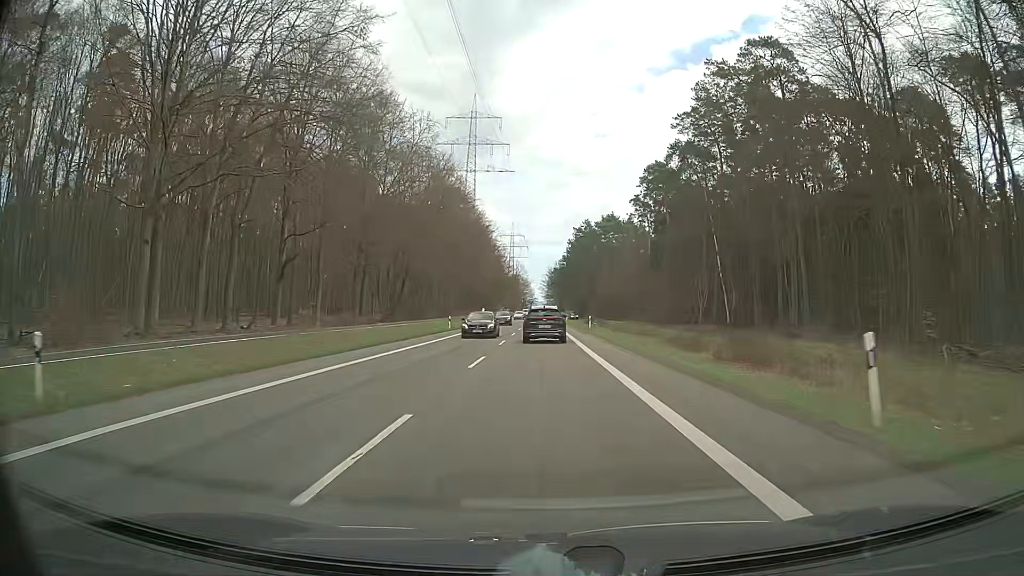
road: secondary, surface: asphalt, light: Day
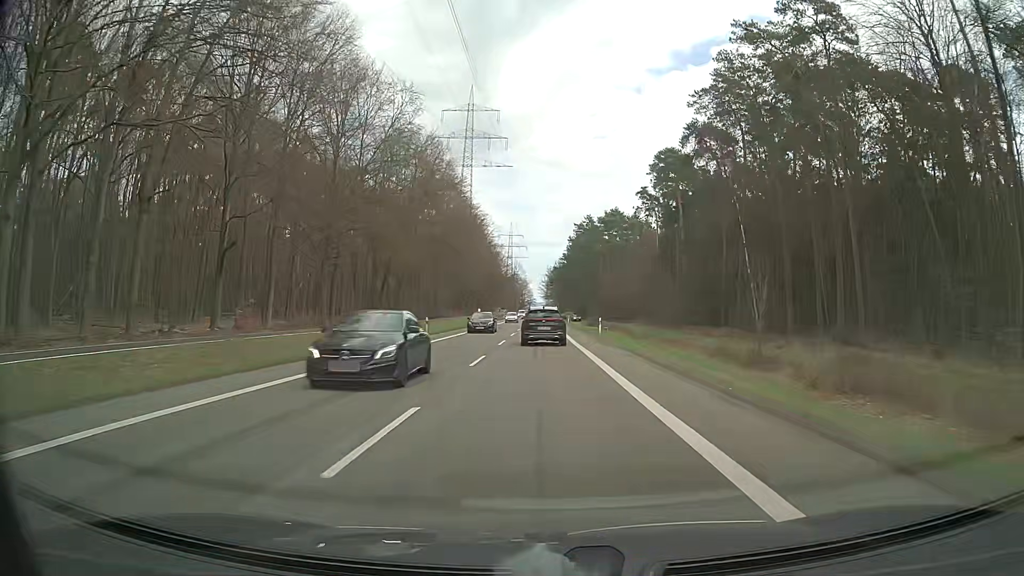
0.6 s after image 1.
(0.0, +11.0) m; 0°
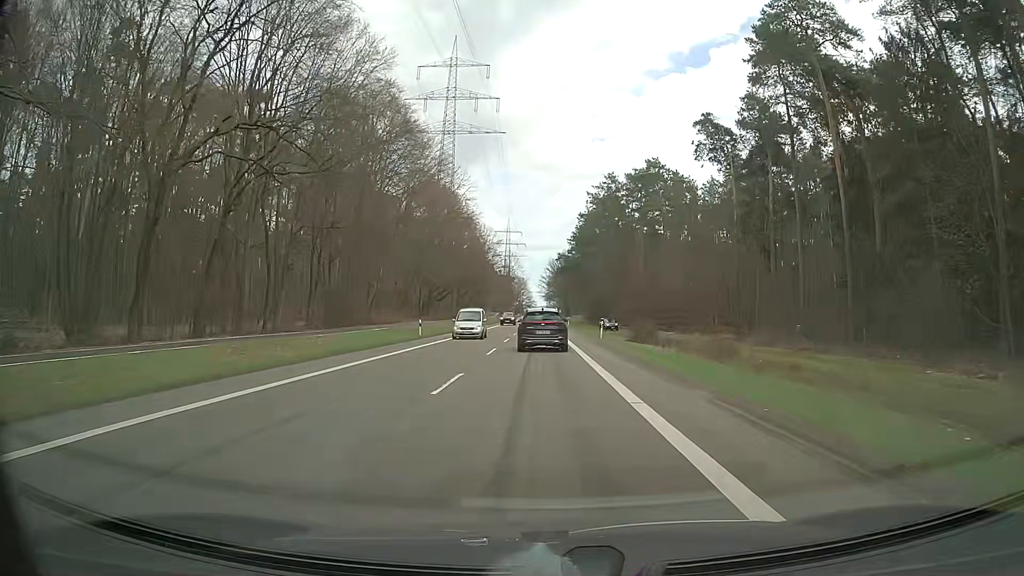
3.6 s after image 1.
(0.0, +52.7) m; 0°
(0, +10) (0, +20) (0, +30) (0, +40) (0, +50) (0, +60) (0, +70) (0, +80) (0, +90) (0, +100) m
